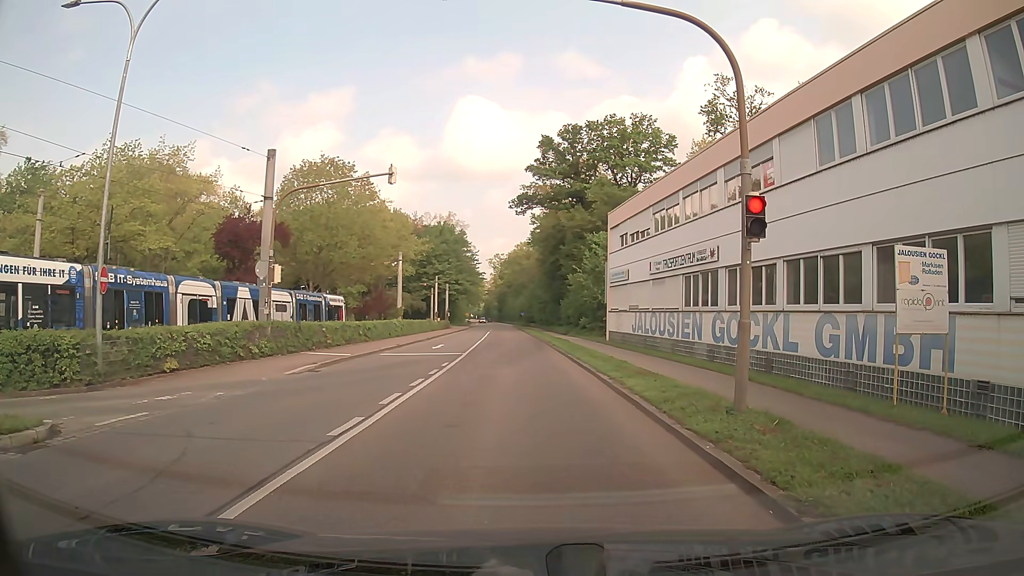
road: secondary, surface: asphalt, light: Day
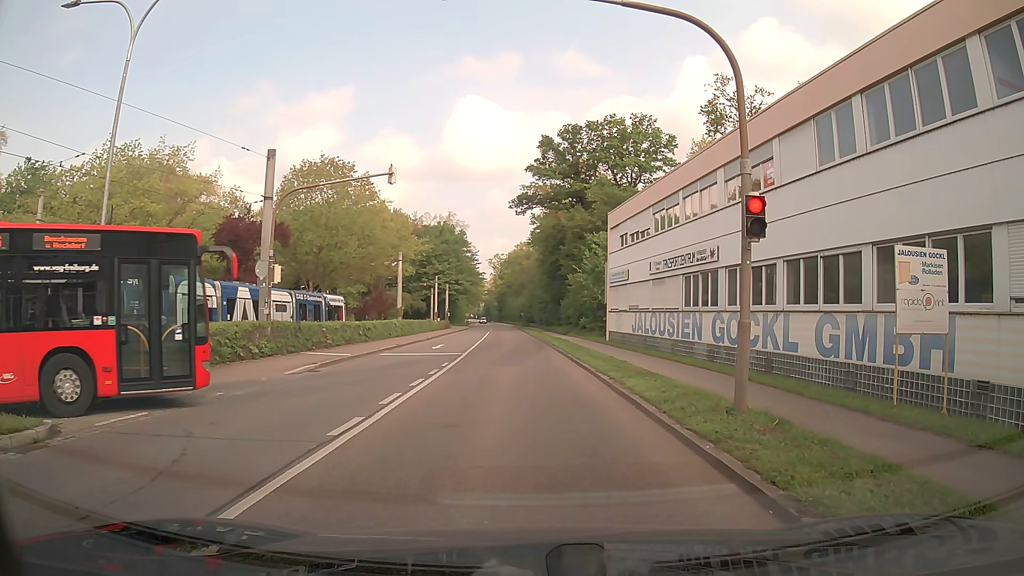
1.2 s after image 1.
(0.0, 0.0) m; 0°
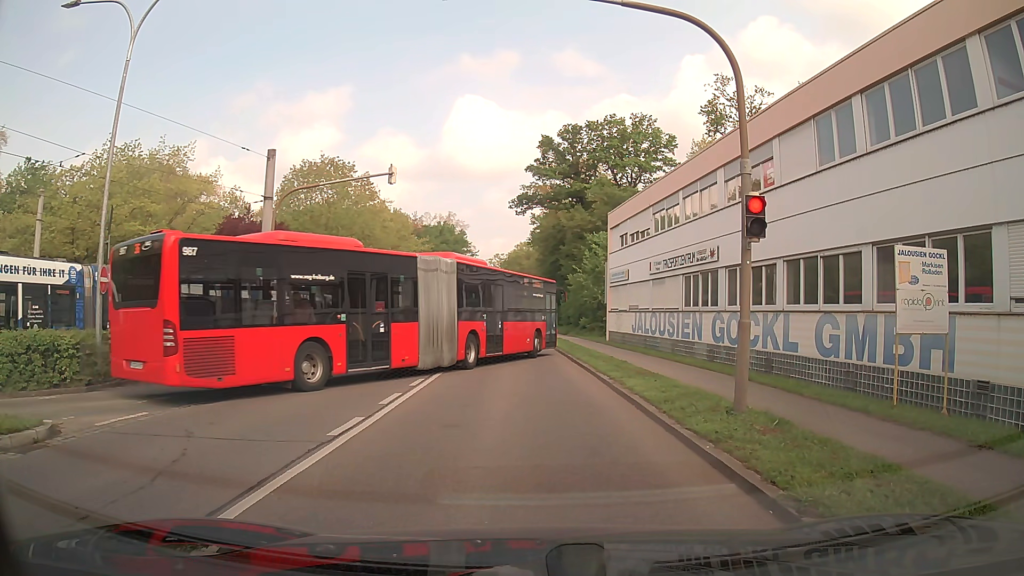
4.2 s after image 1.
(0.0, 0.0) m; 0°
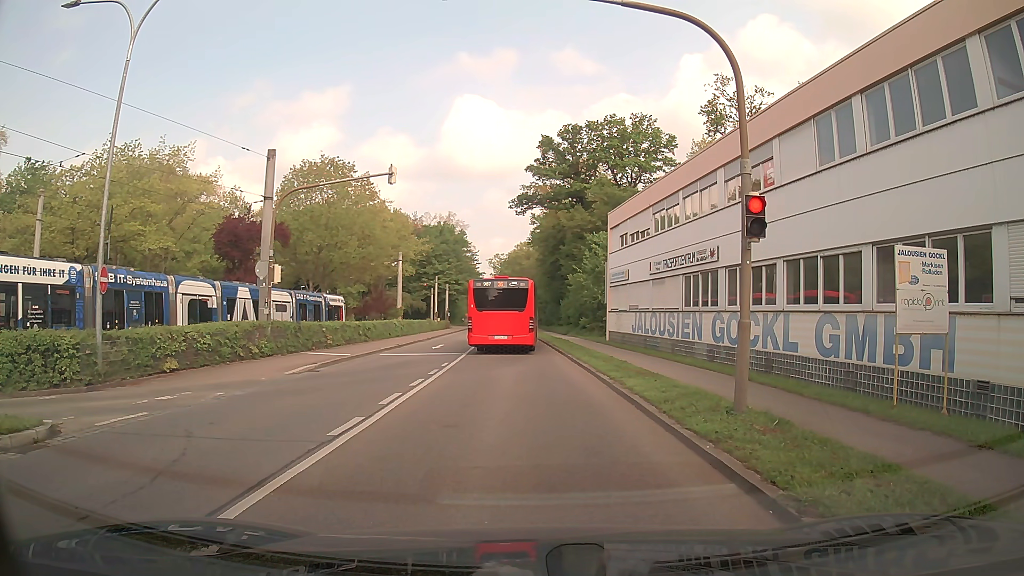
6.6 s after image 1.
(0.0, 0.0) m; 0°
(0, +10) (0, +20) (0, +30) (-1, +40) (-1, +50) (-1, +60) (-1, +70) (-2, +80) (-2, +90) (-2, +100) m
